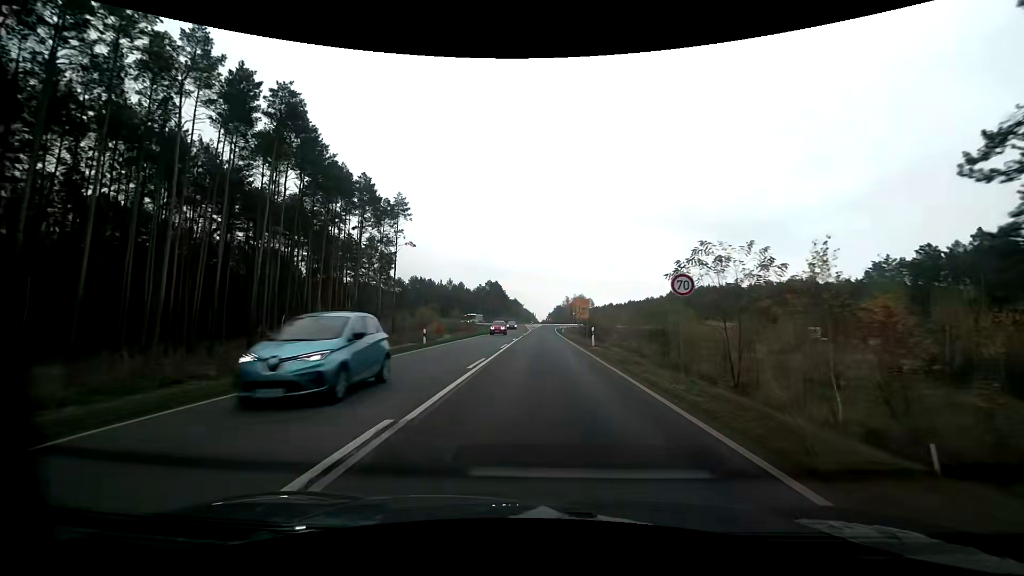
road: primary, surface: asphalt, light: Day
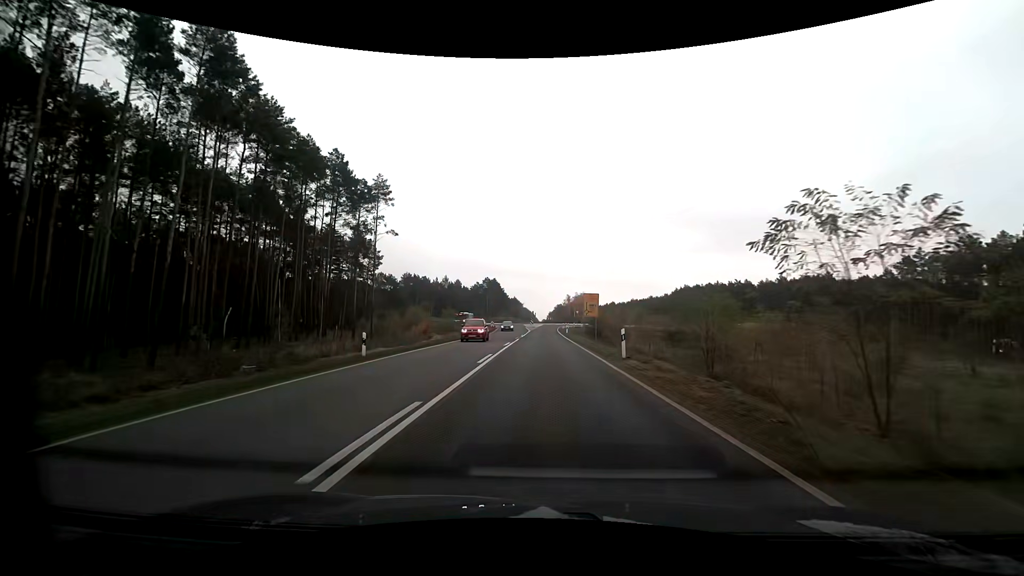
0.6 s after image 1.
(0.0, +10.3) m; 0°
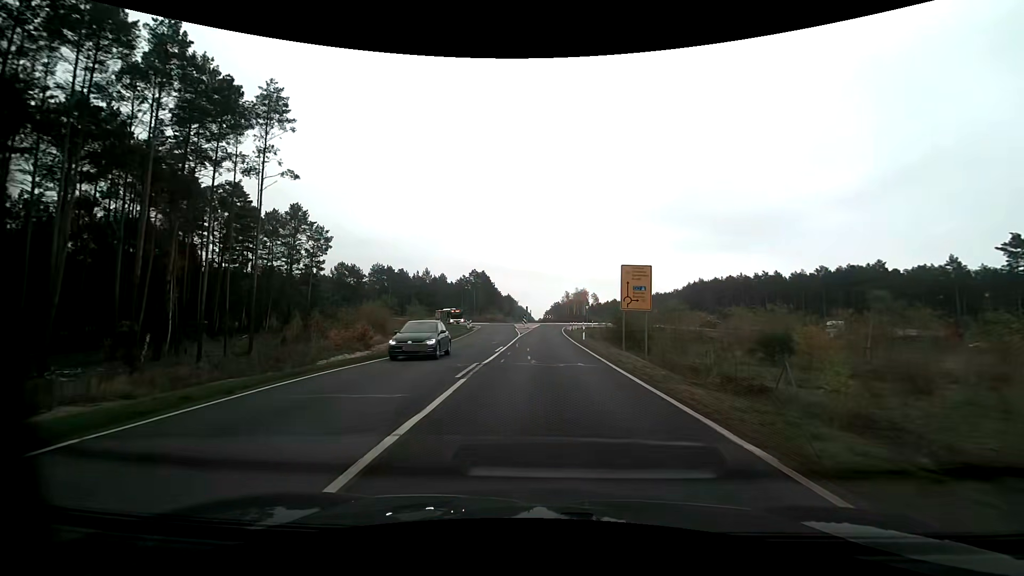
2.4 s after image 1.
(+0.1, +28.4) m; 0°
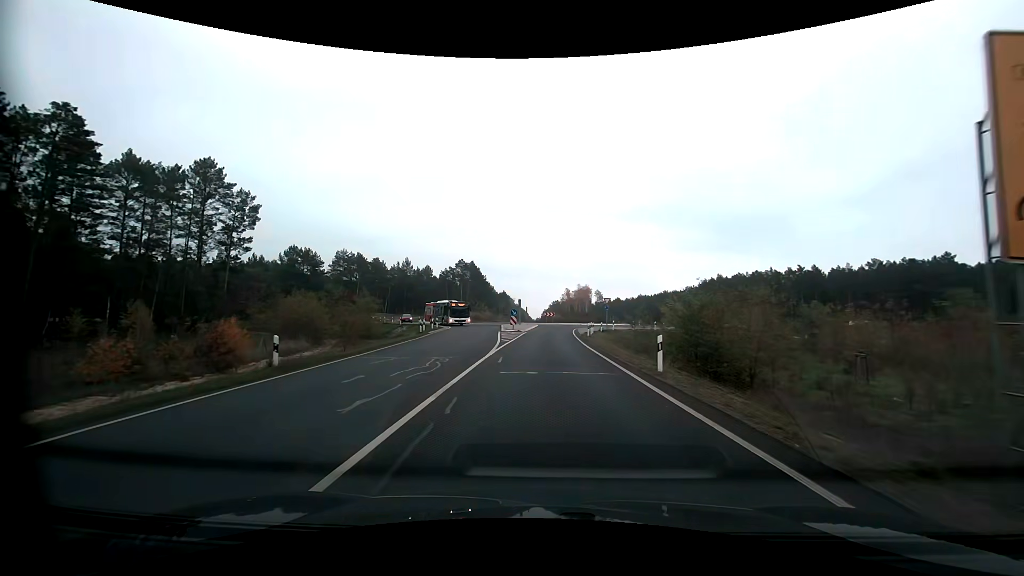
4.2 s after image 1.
(+0.1, +24.6) m; 0°
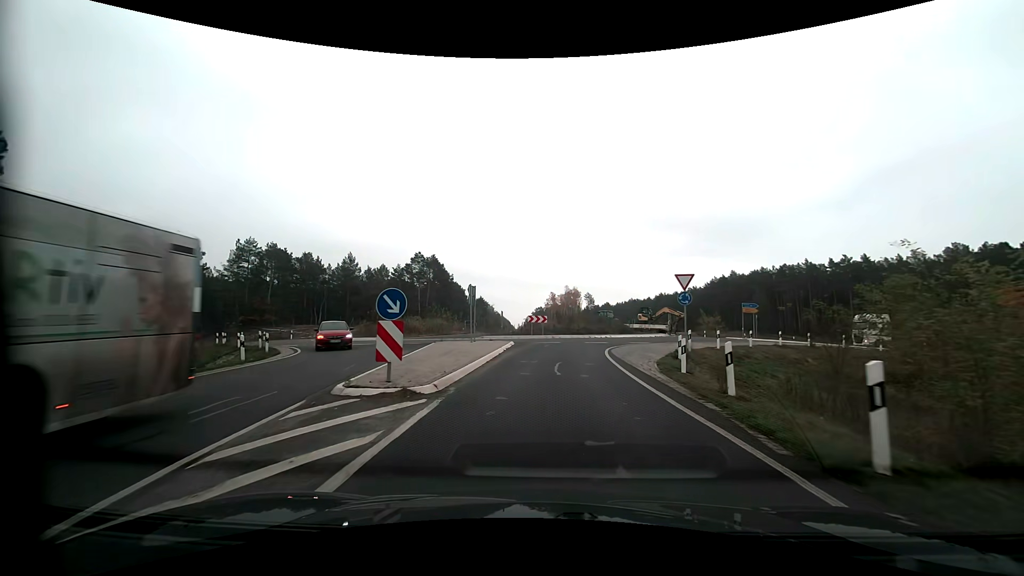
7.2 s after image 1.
(+0.5, +32.7) m; +2°
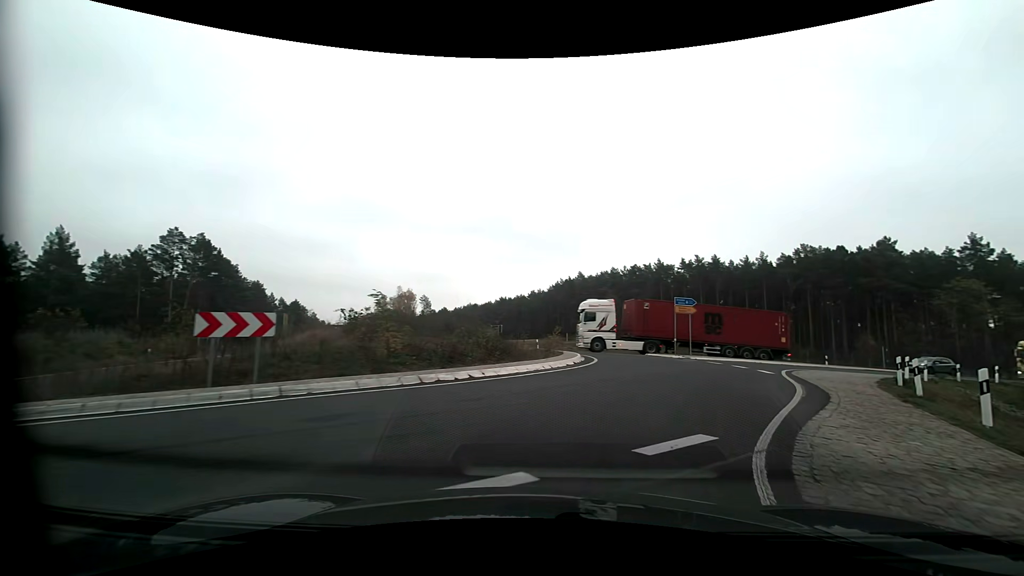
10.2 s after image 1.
(+2.3, +26.3) m; +19°
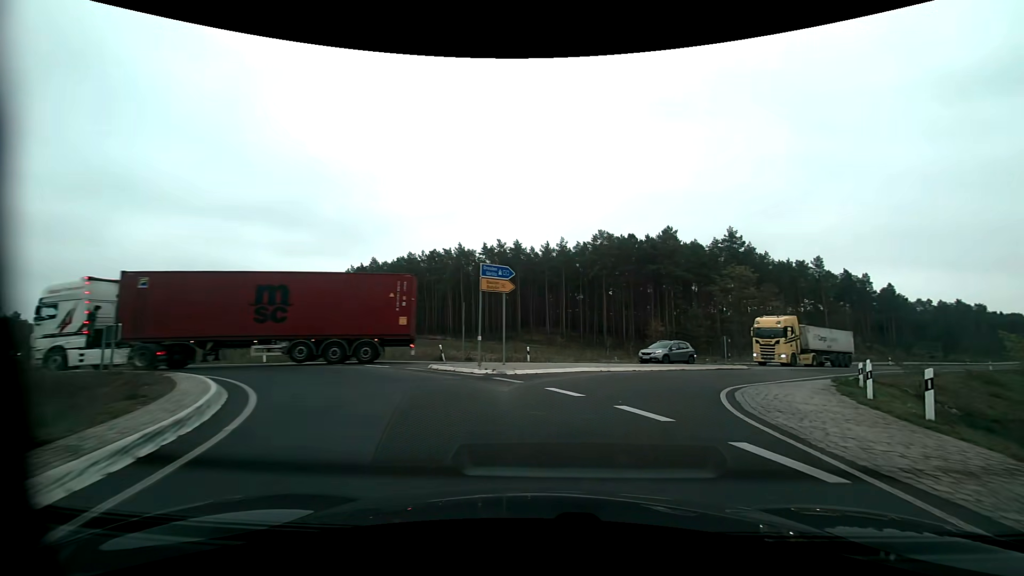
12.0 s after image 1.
(+3.2, +15.7) m; +22°
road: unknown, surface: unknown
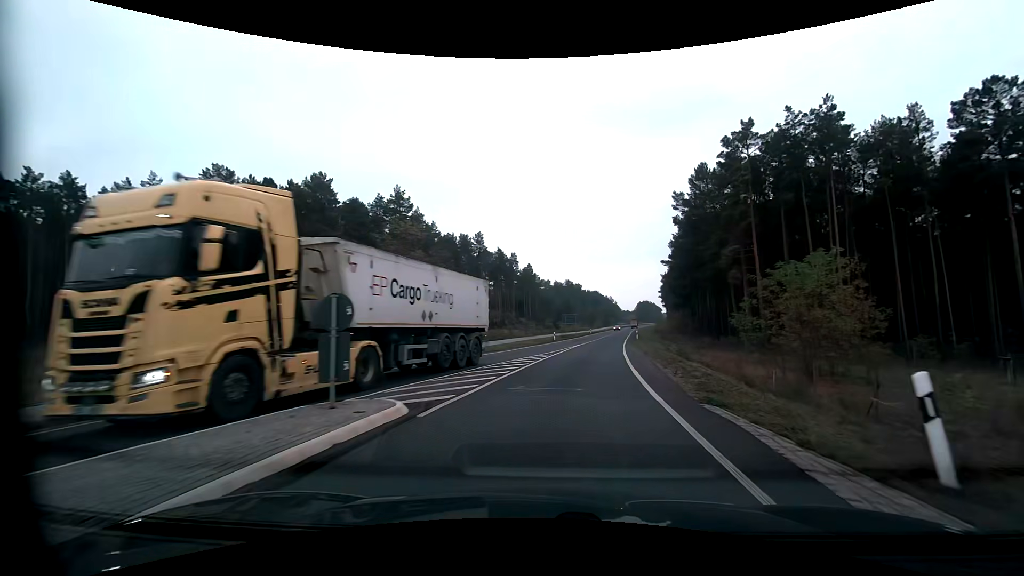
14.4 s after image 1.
(+8.3, +23.4) m; +37°
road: primary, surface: asphalt
(0, +10) (+1, +20) (+3, +30) (+4, +40) (+6, +50) (+8, +59) (+10, +69) (+11, +79) (+13, +89) (+15, +99) m
